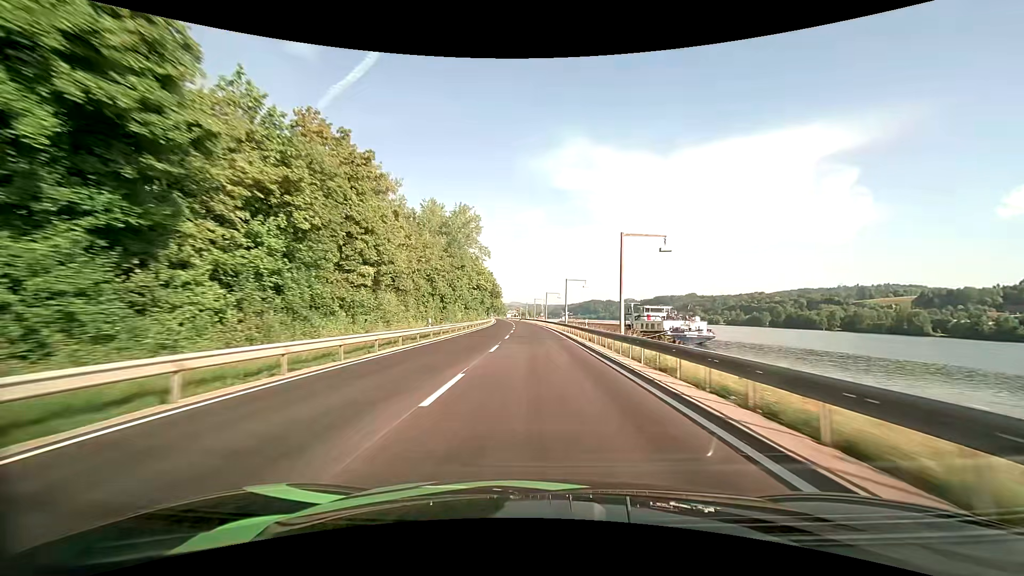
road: primary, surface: asphalt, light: Day
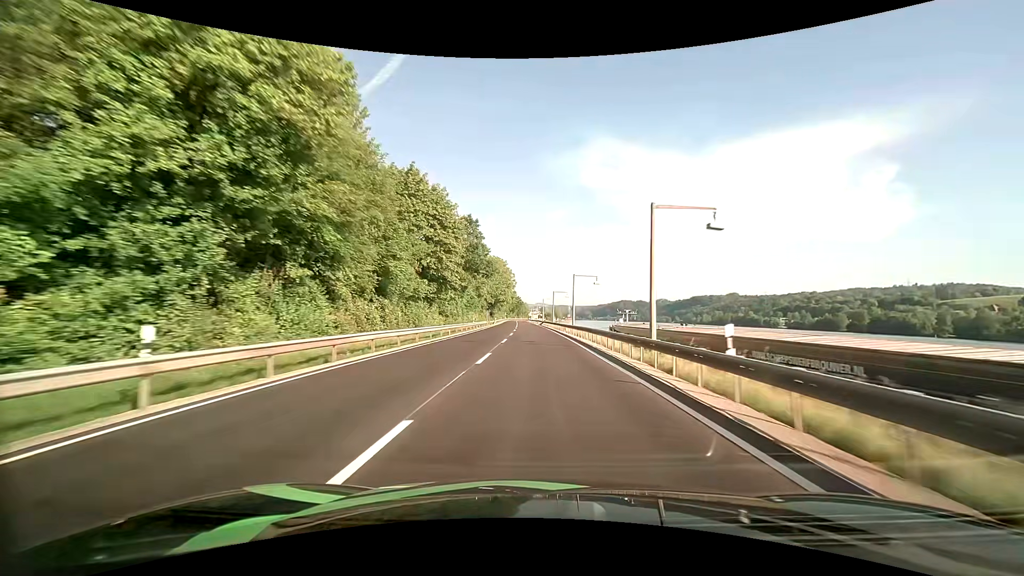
(-2.1, +77.5) m; -3°
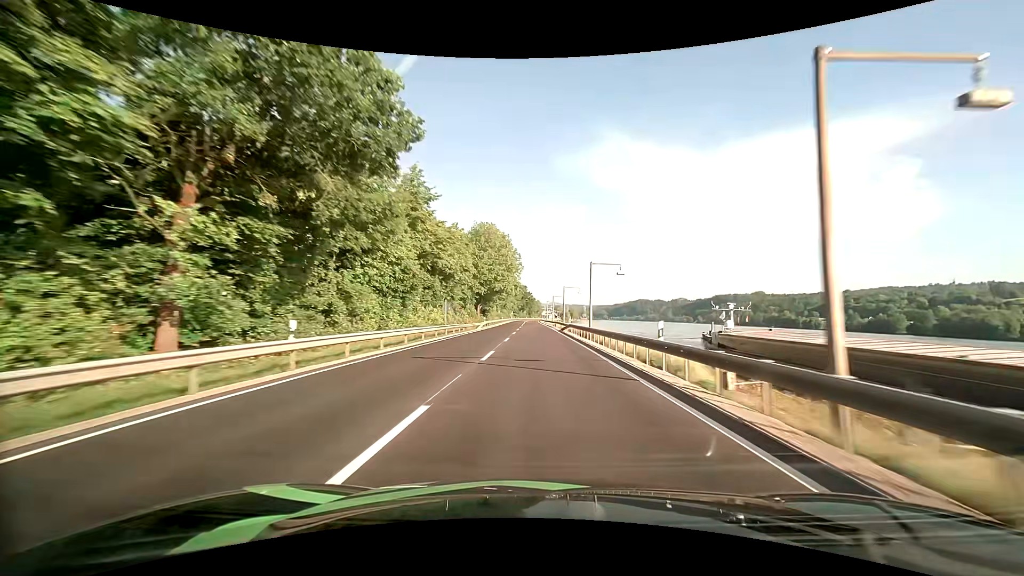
(-0.8, +47.1) m; -2°
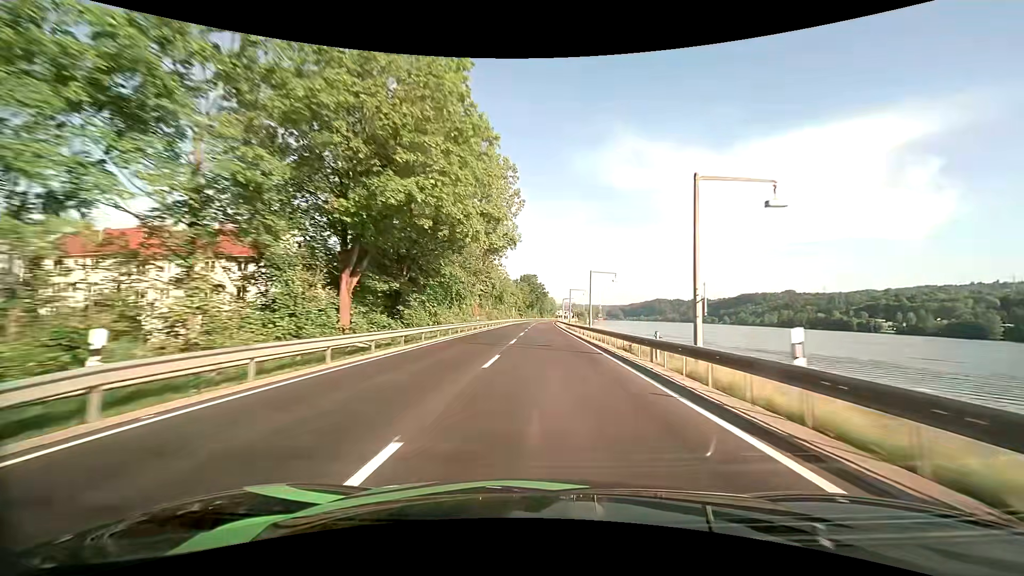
(-0.8, +62.4) m; -1°
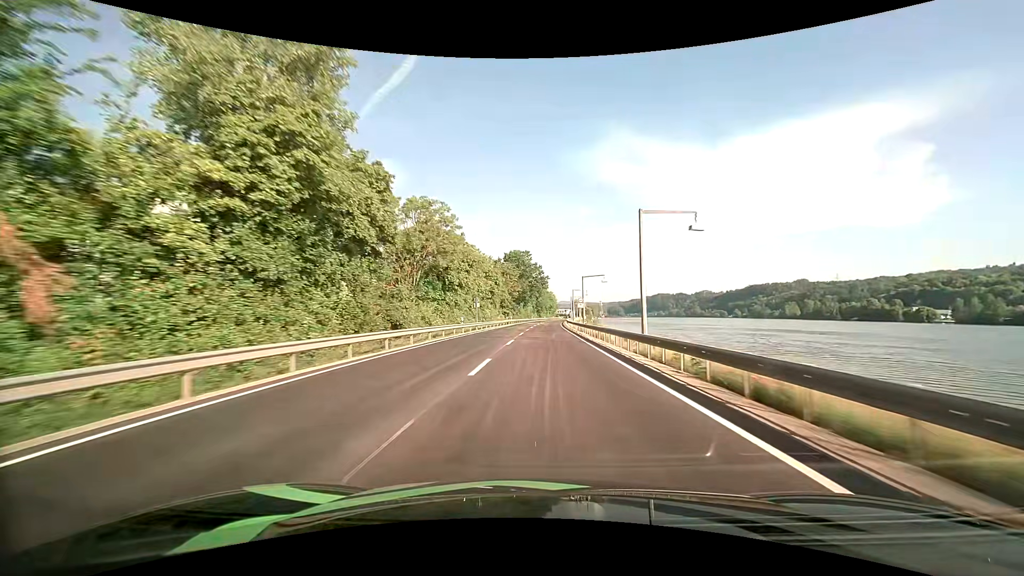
(+0.3, +62.3) m; 0°
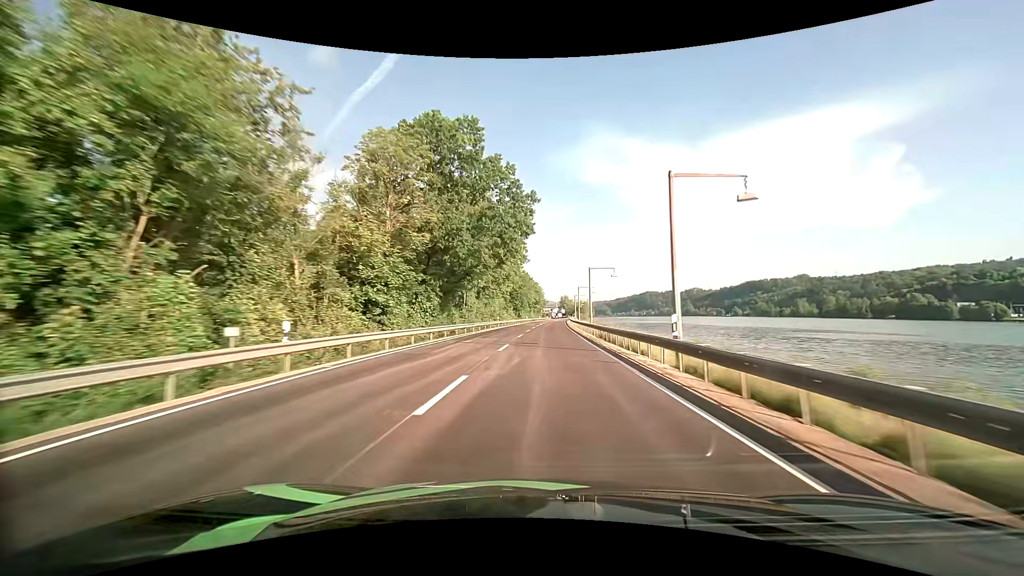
(+1.0, +76.5) m; +2°
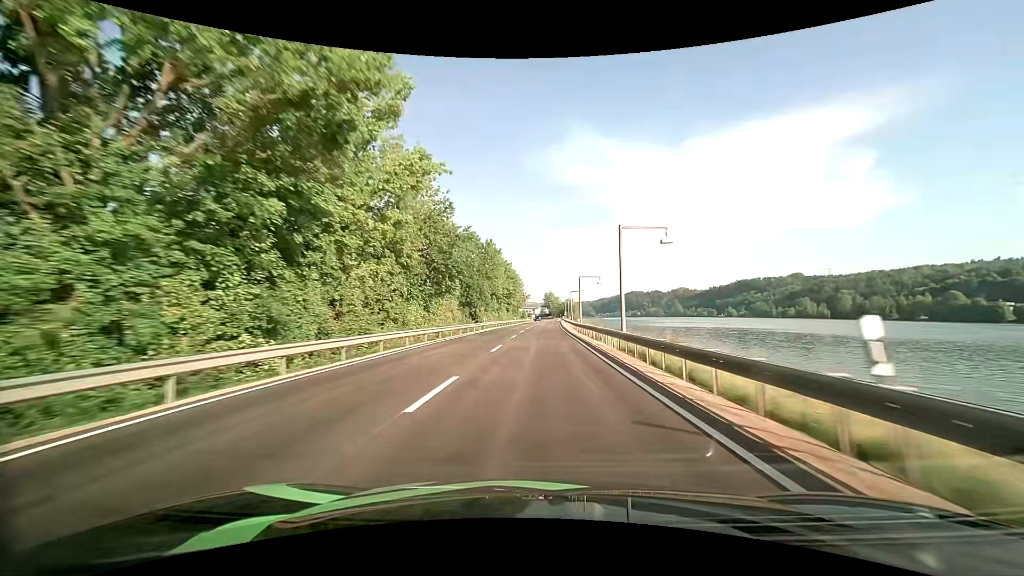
(+1.3, +59.8) m; +2°
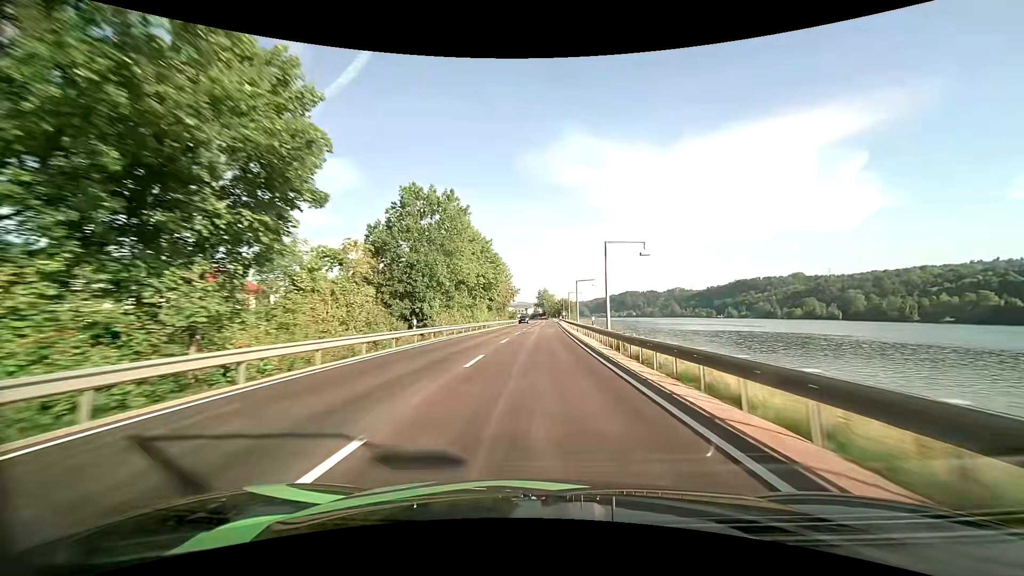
(+0.2, +29.8) m; +1°
(0, +10) (0, +20) (0, +30) (0, +40) (0, +50) (0, +60) (+1, +70) (+1, +80) (+1, +90) (+1, +100) m
